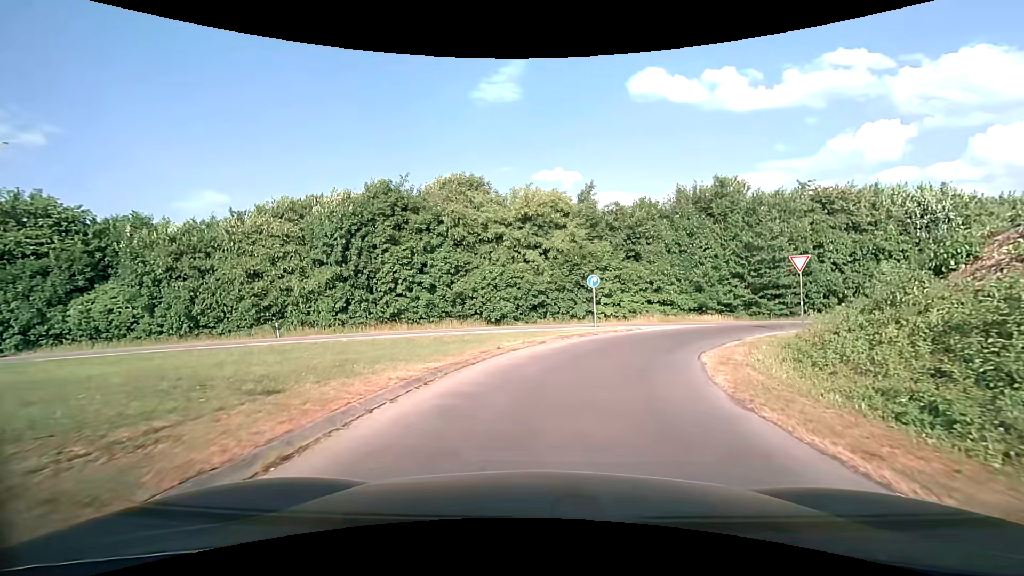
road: secondary_link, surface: asphalt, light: Day
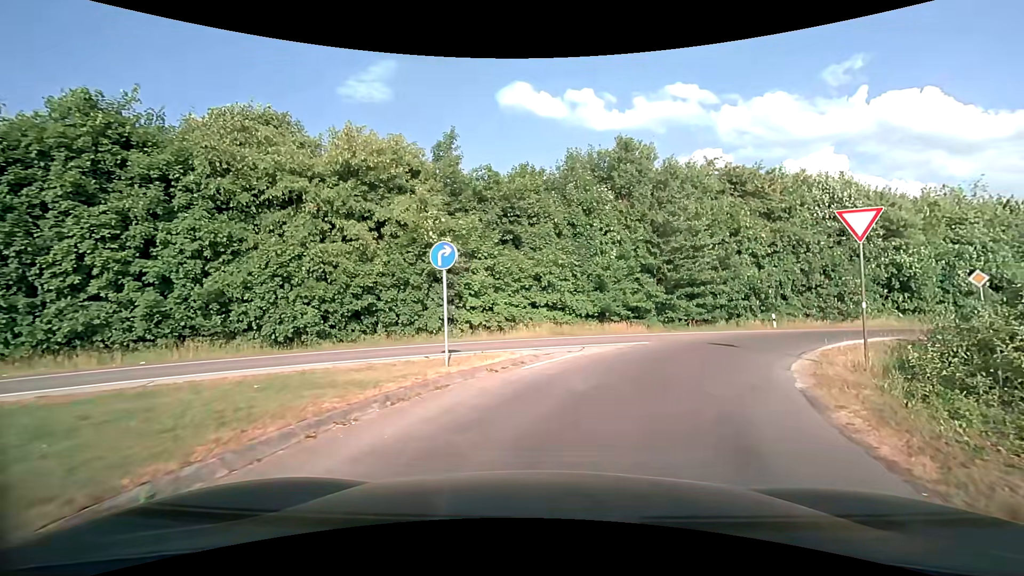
(+1.4, +13.3) m; +15°
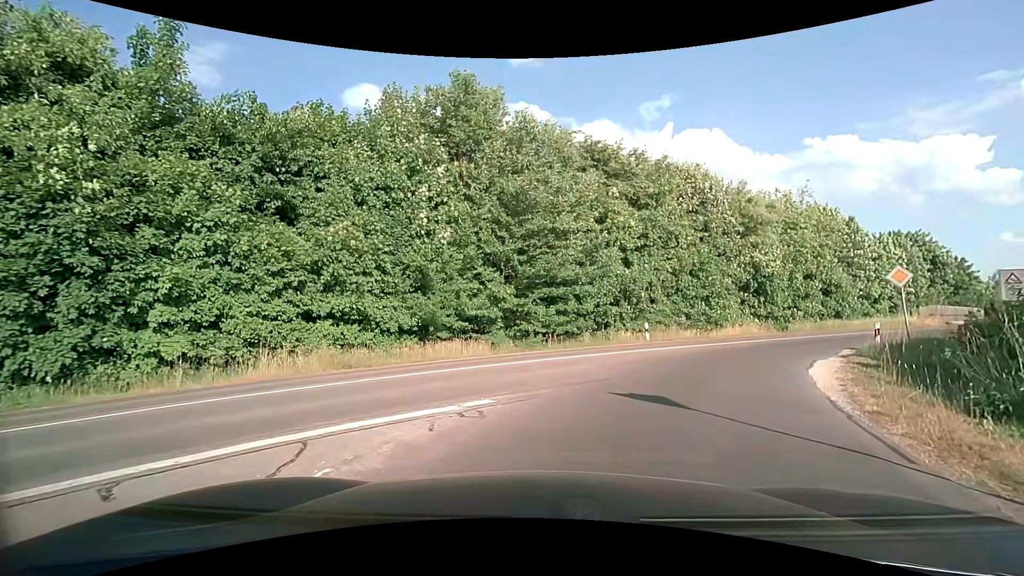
(+1.5, +9.9) m; +17°
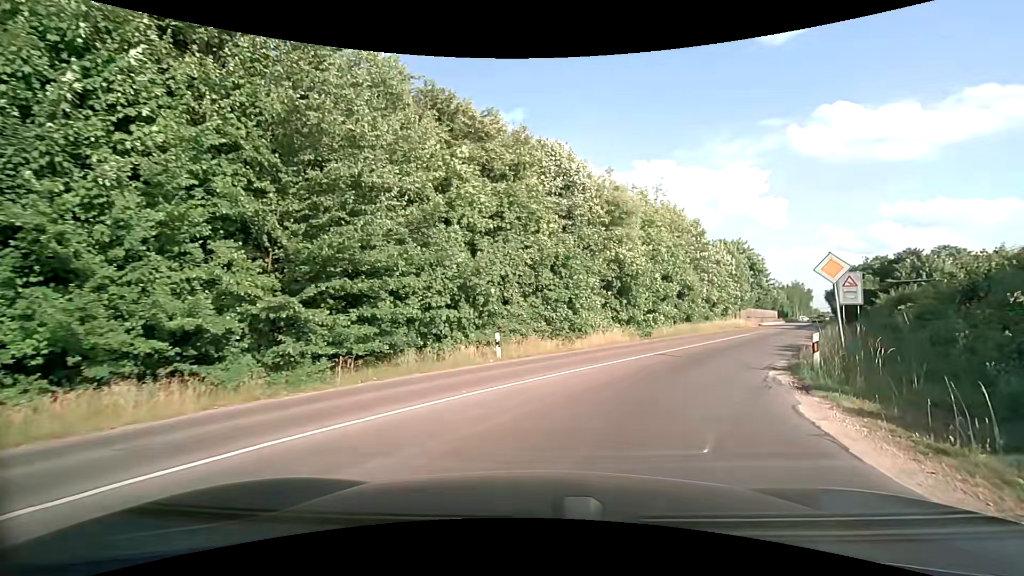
(+1.1, +7.9) m; +17°
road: secondary
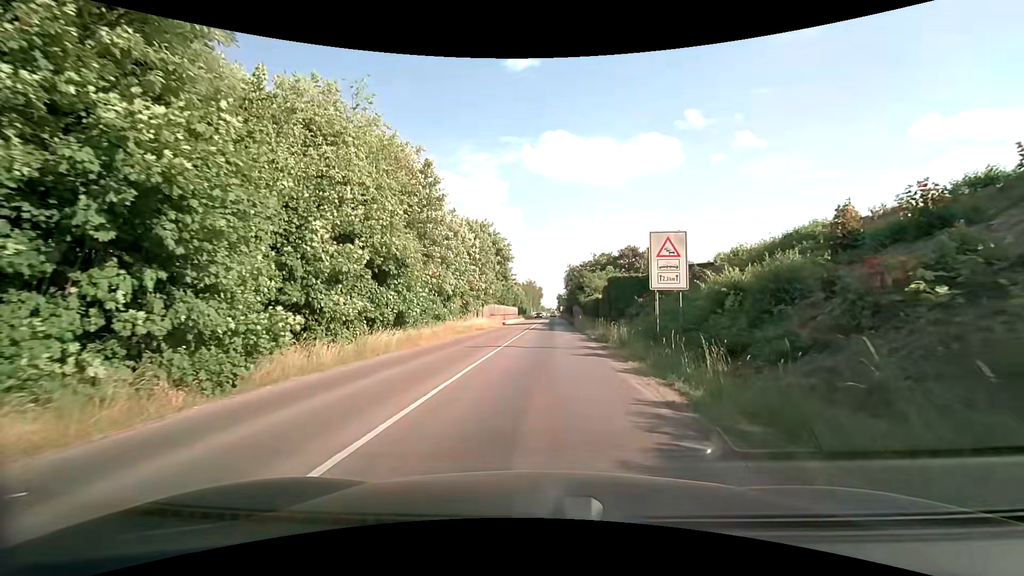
(+6.5, +19.9) m; +28°
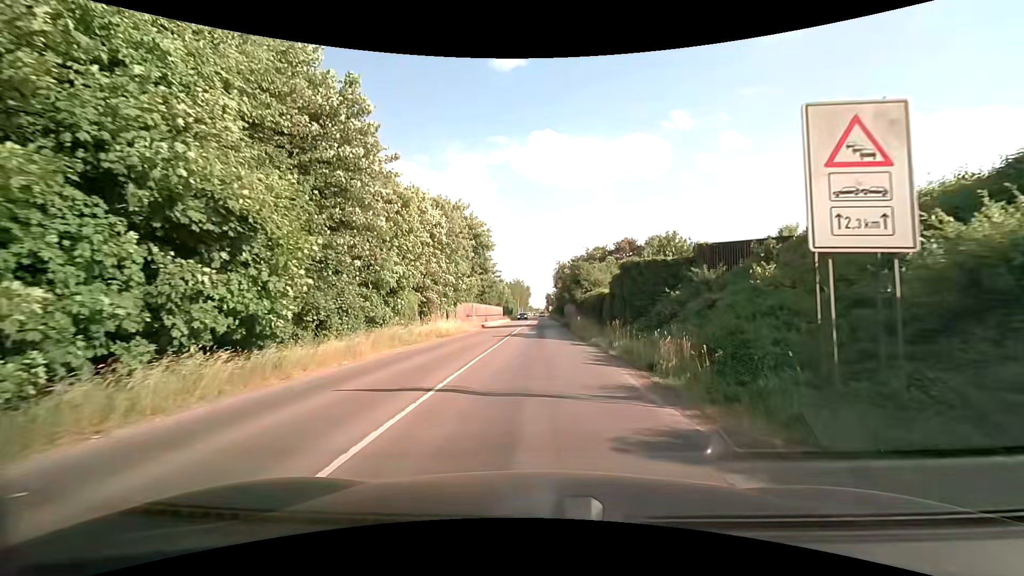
(+0.1, +11.0) m; +1°
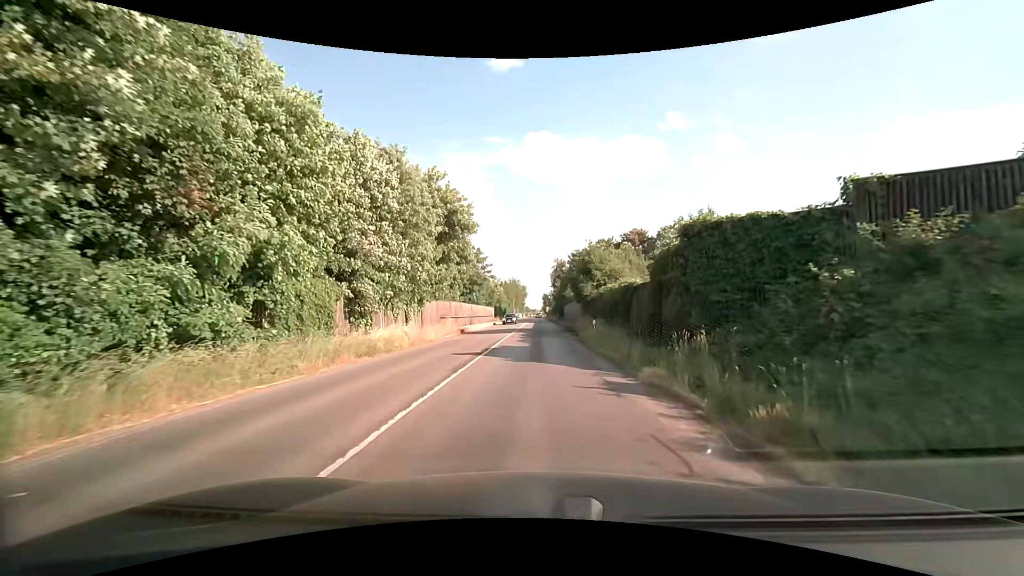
(+0.1, +12.0) m; +1°
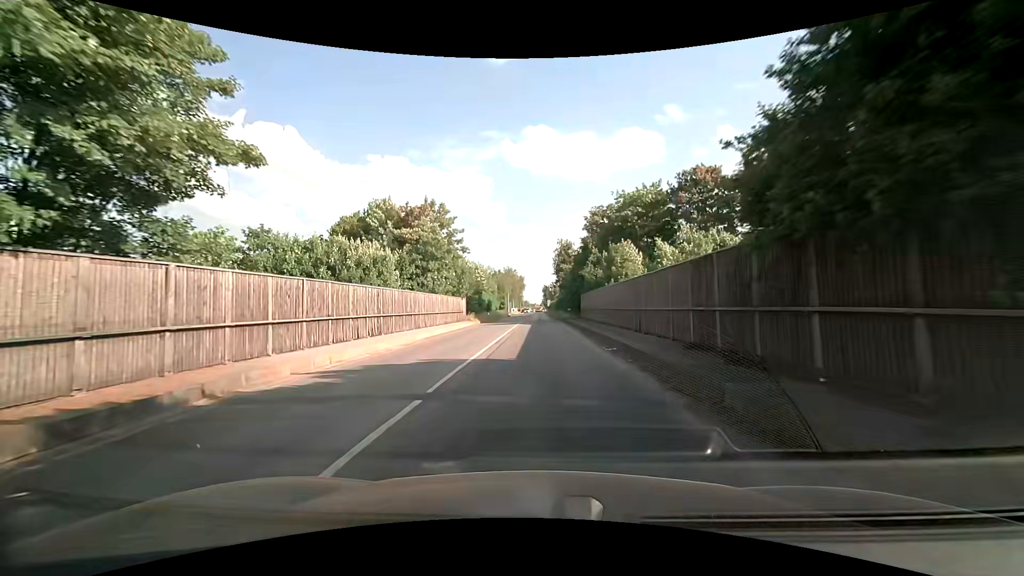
(-0.1, +33.4) m; 0°
(0, +10) (0, +20) (0, +30) (0, +40) (0, +50) (0, +60) (0, +70) (0, +80) (0, +90) (0, +100) m
